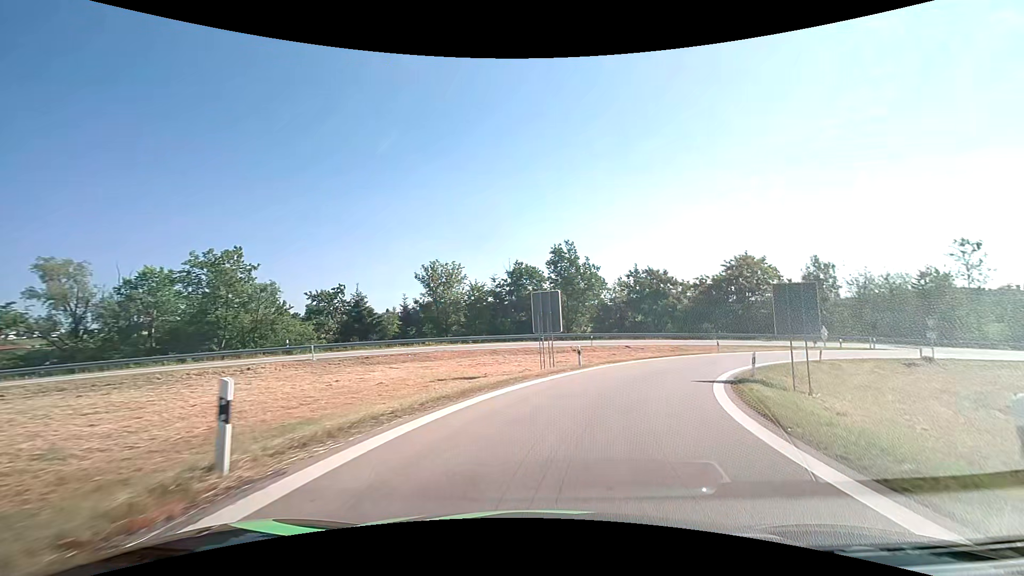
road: motorway_link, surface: asphalt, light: Day
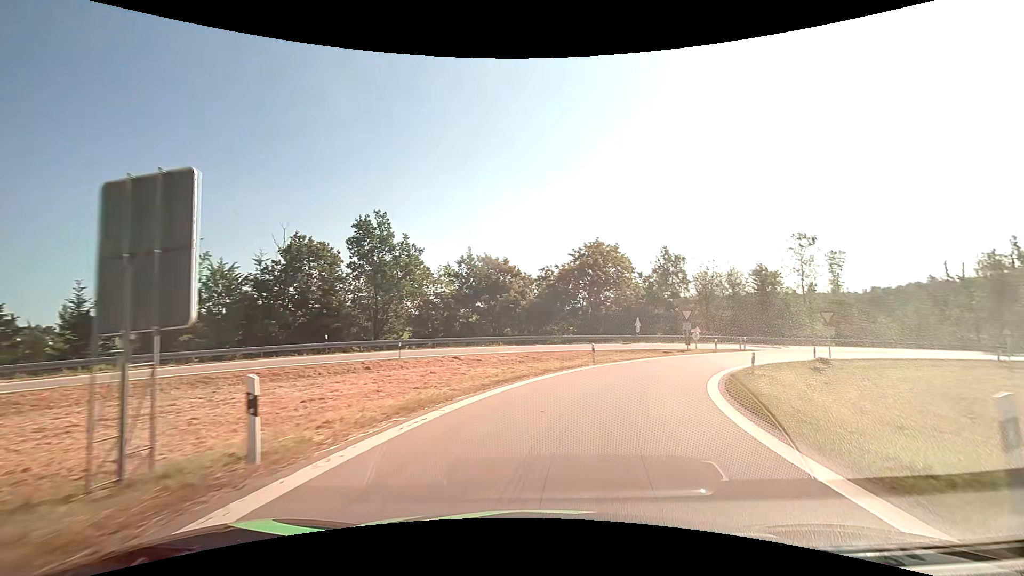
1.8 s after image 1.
(+2.8, +17.3) m; +19°
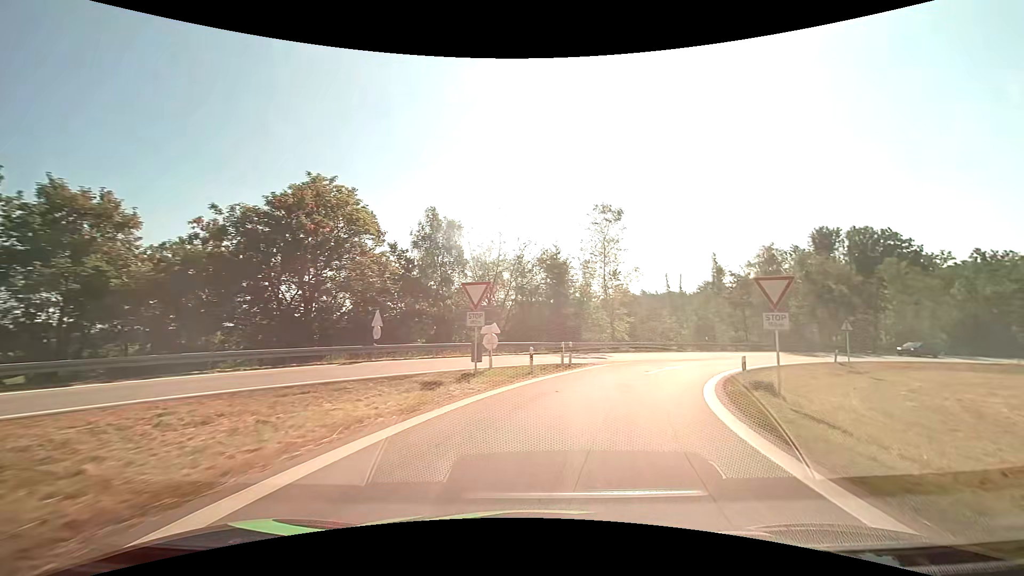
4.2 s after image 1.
(+5.6, +23.8) m; +26°
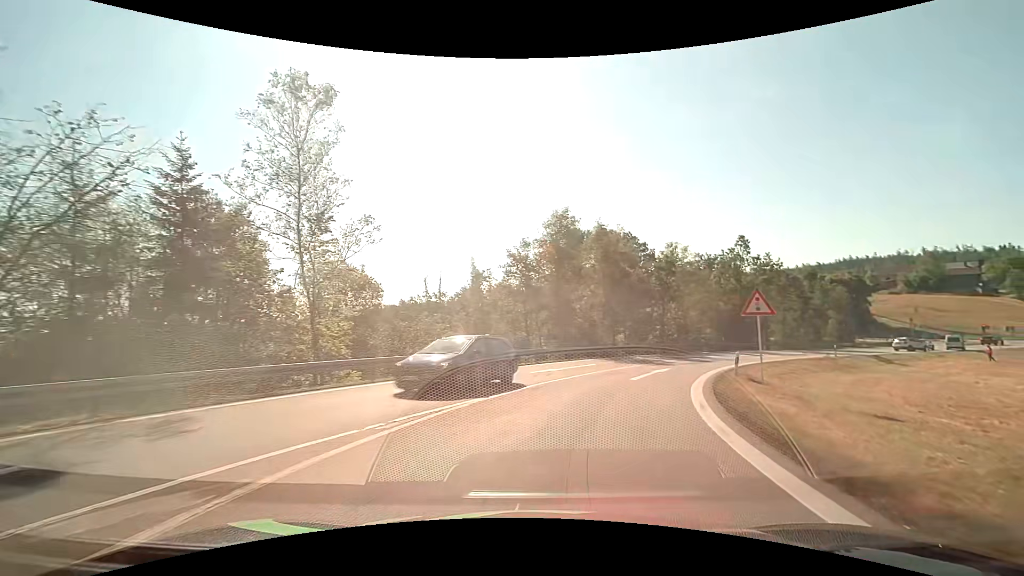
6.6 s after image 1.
(+5.7, +23.6) m; +27°
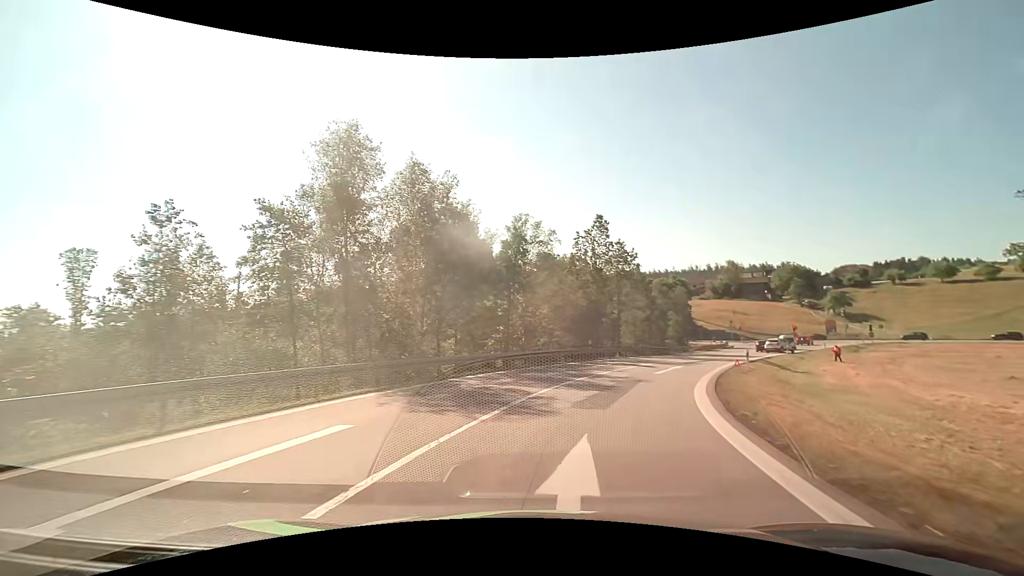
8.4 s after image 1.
(+2.9, +17.6) m; +19°
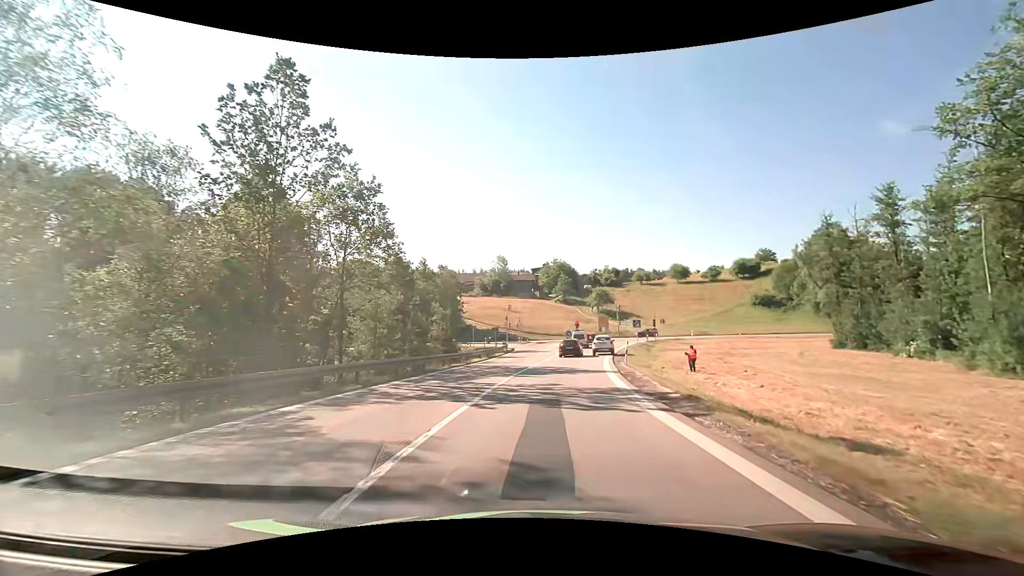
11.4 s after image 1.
(+6.7, +27.1) m; +26°
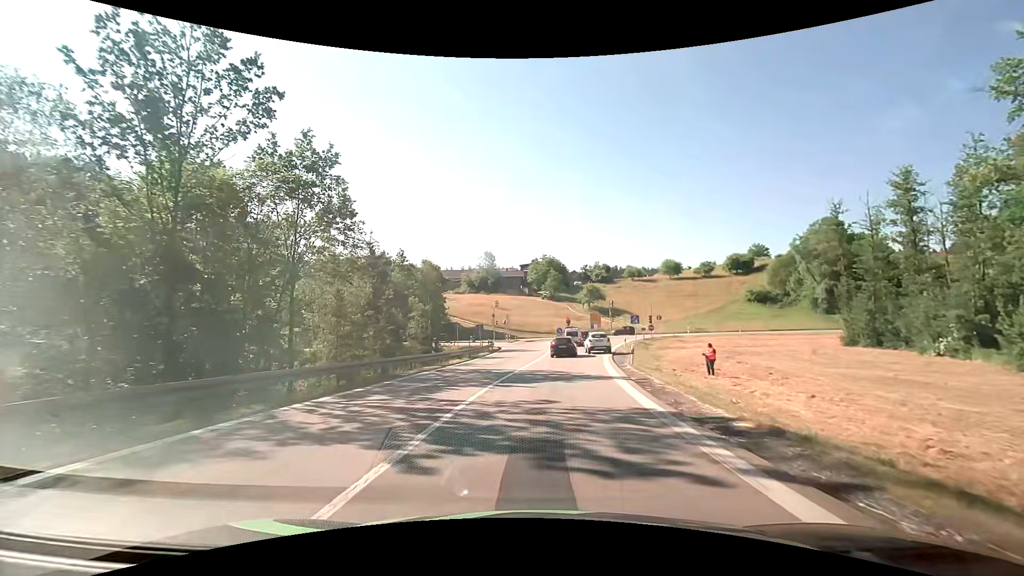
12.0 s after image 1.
(+0.1, +5.0) m; +1°
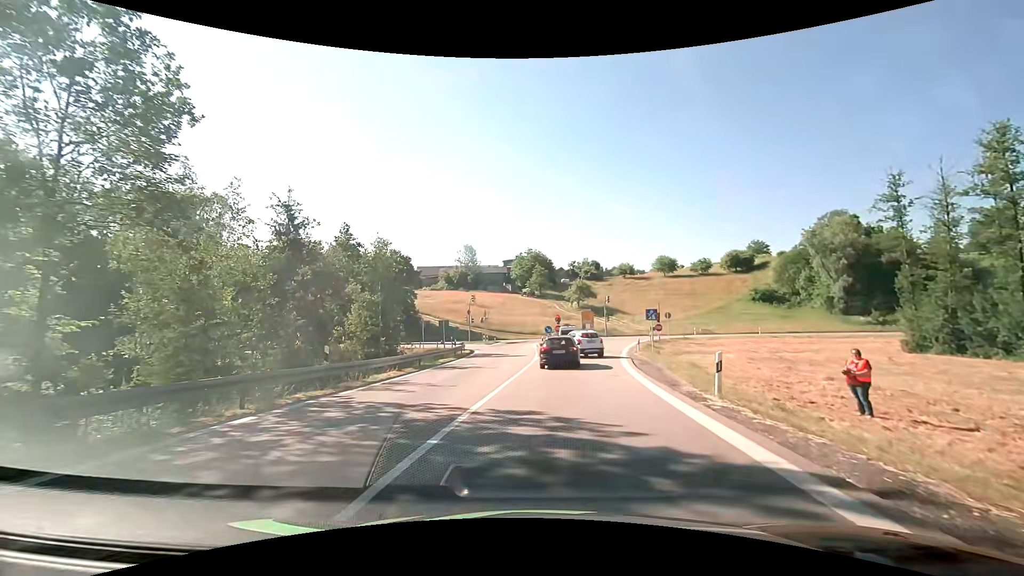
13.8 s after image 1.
(+0.2, +12.6) m; +2°
(0, +10) (+3, +20) (+4, +30) (+3, +39) (+4, +49) (+6, +59) (+6, +69) (+1, +77) (-8, +81) (-18, +83) m
